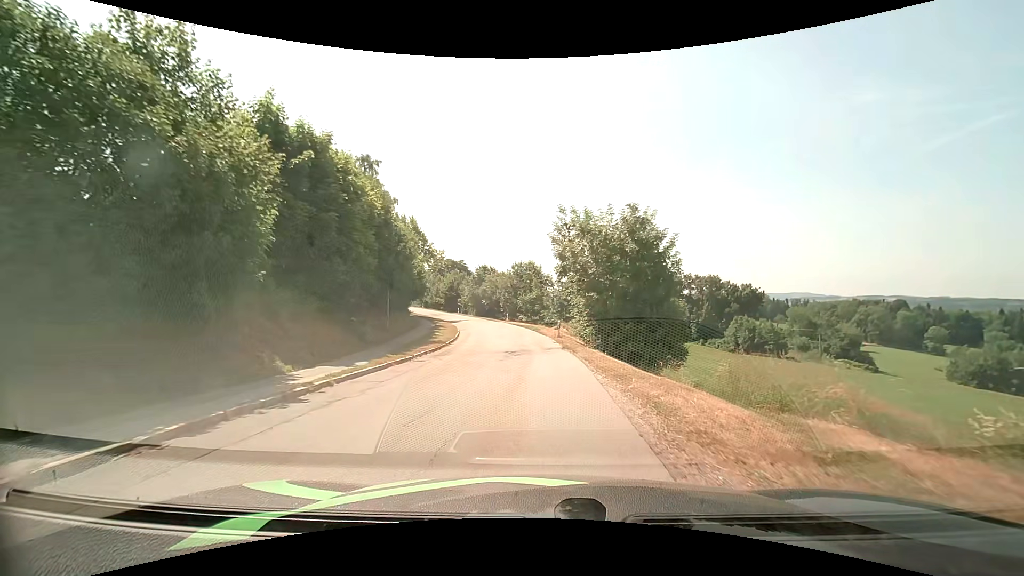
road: unclassified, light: Day
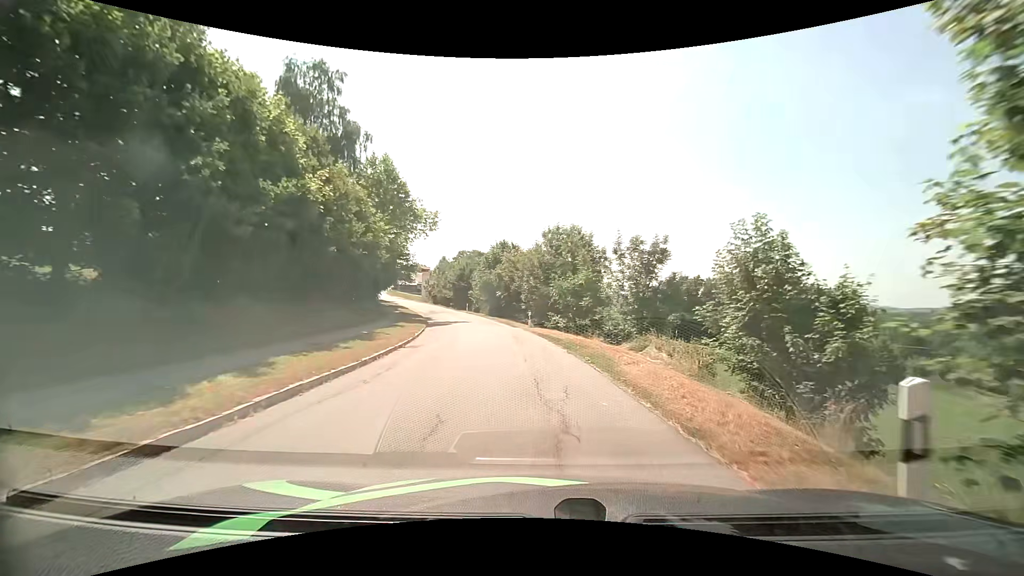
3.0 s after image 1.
(-0.8, +26.0) m; -5°
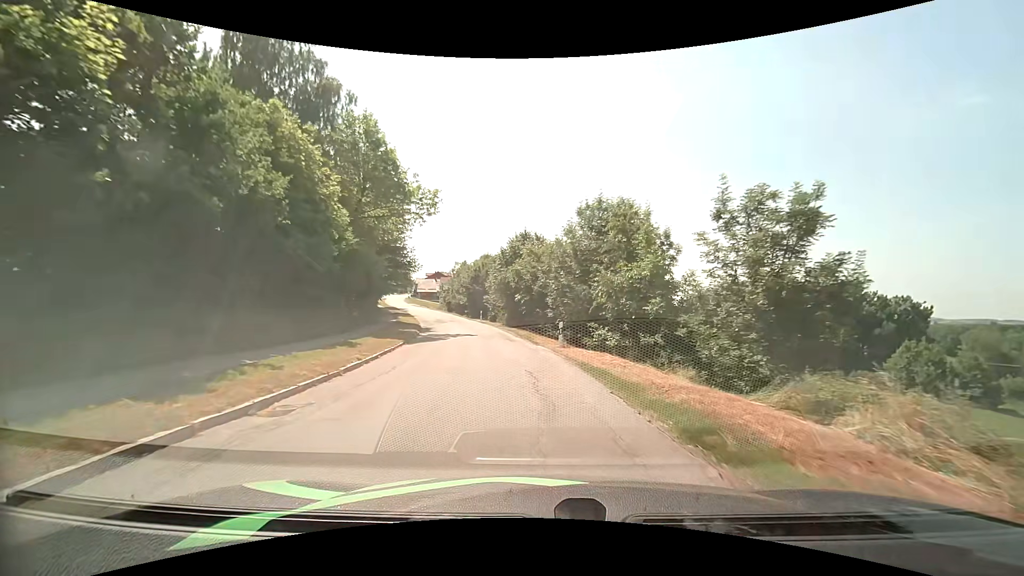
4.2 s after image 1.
(-0.2, +11.1) m; -3°
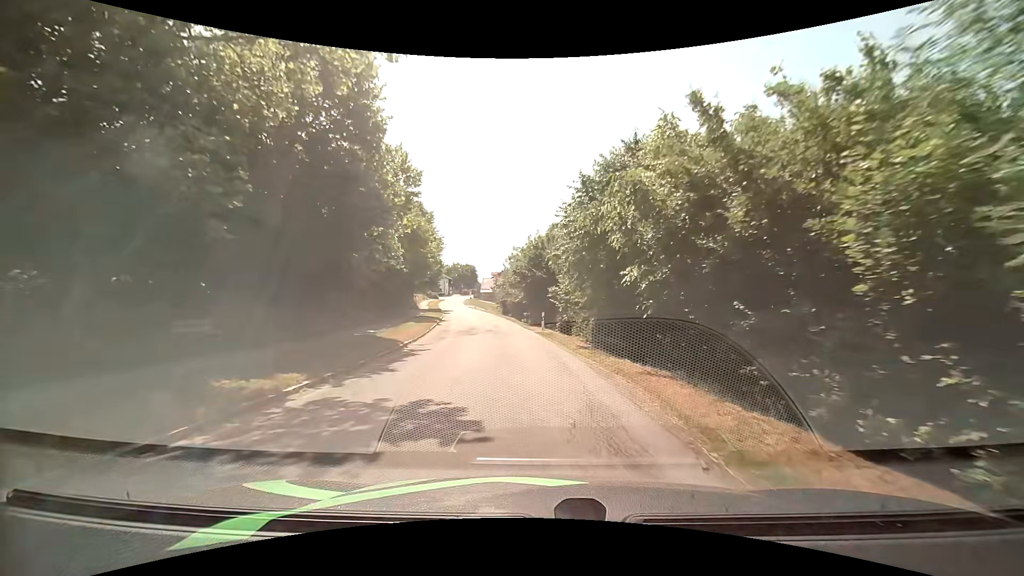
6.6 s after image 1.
(-1.6, +22.9) m; -7°
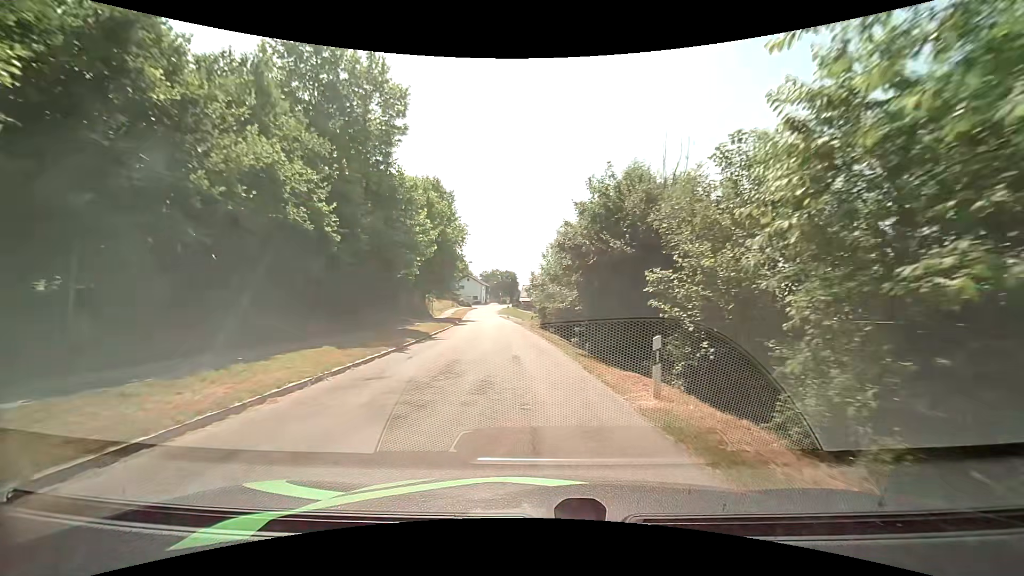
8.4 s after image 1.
(-1.0, +18.7) m; -5°
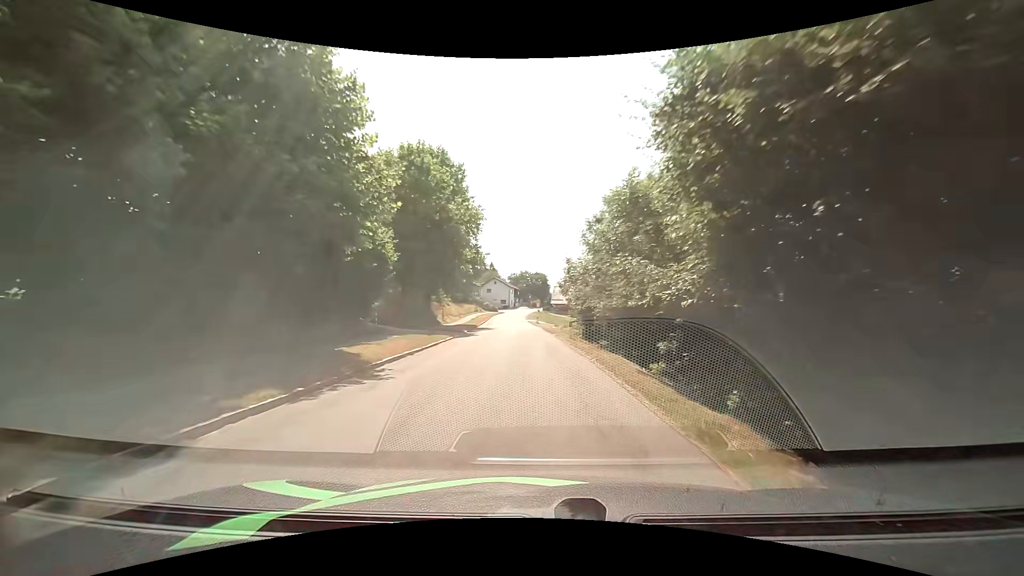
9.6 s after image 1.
(-0.3, +12.7) m; -3°
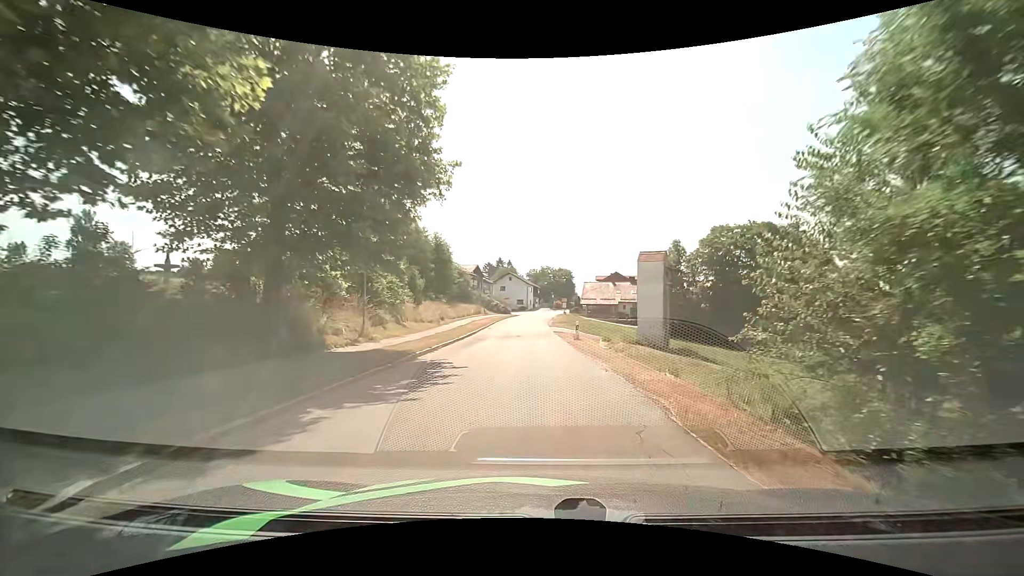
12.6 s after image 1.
(-1.0, +29.3) m; -2°
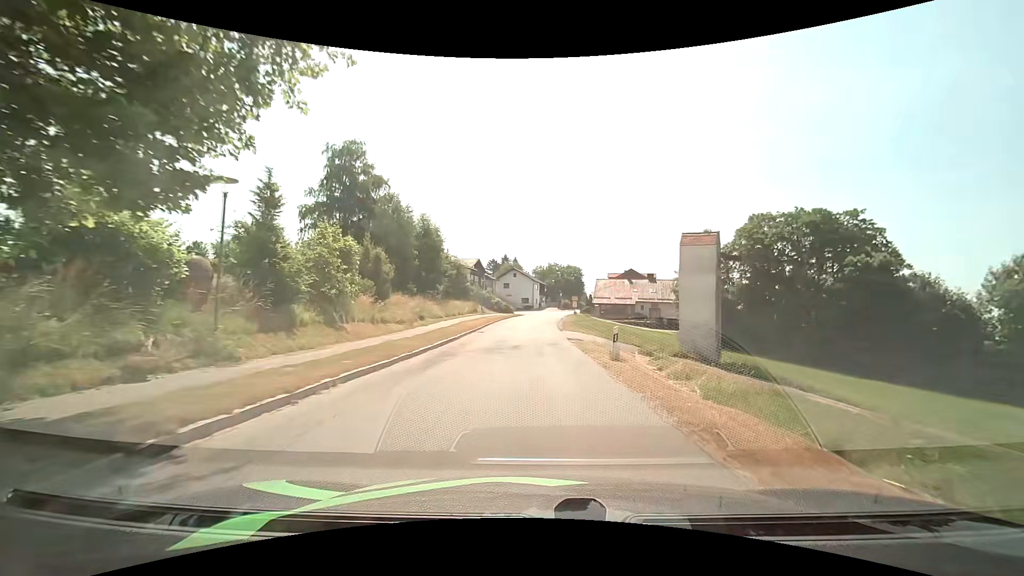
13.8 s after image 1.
(-0.1, +11.1) m; -1°
